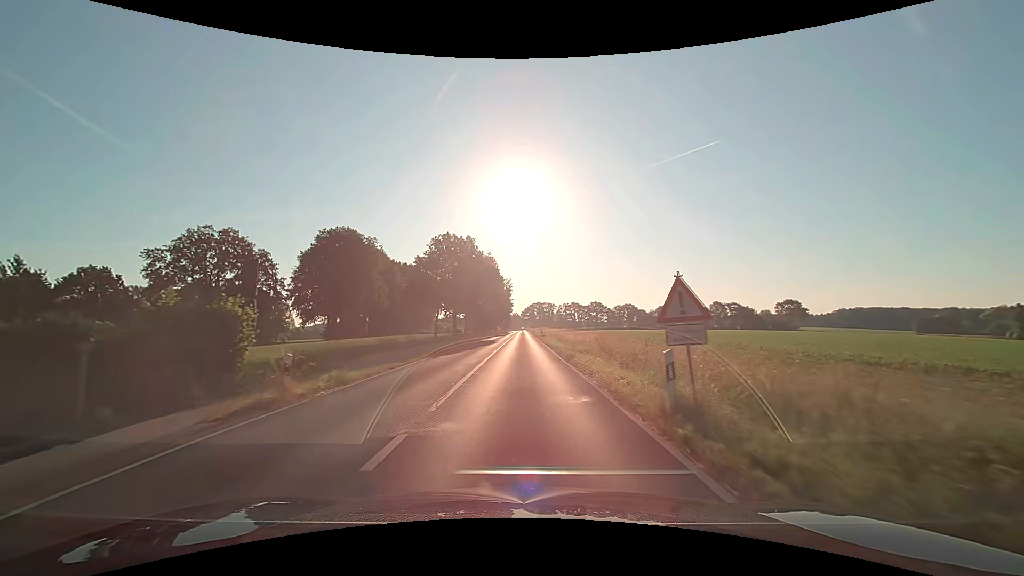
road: secondary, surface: asphalt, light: Day
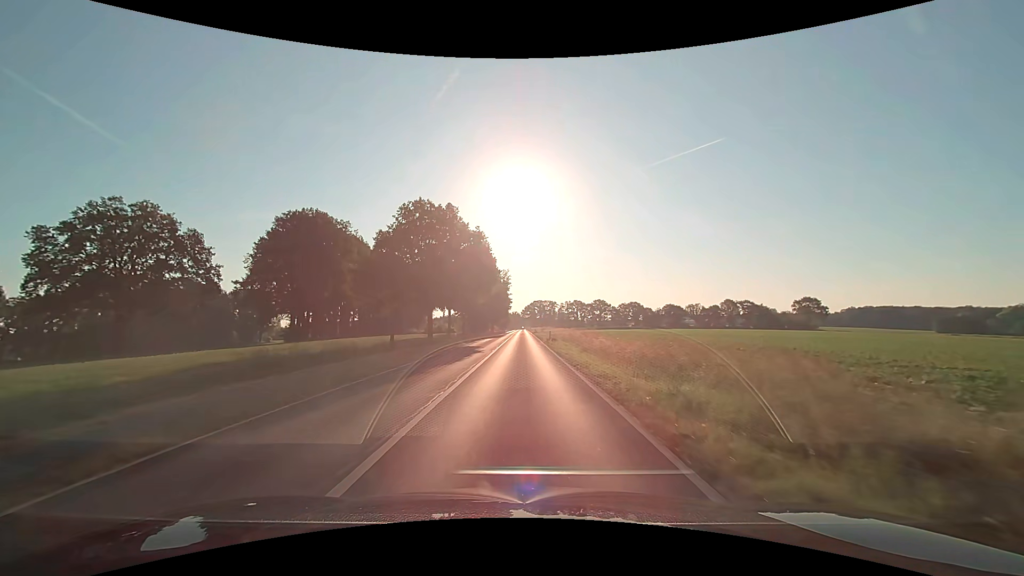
(0.0, +18.6) m; 0°
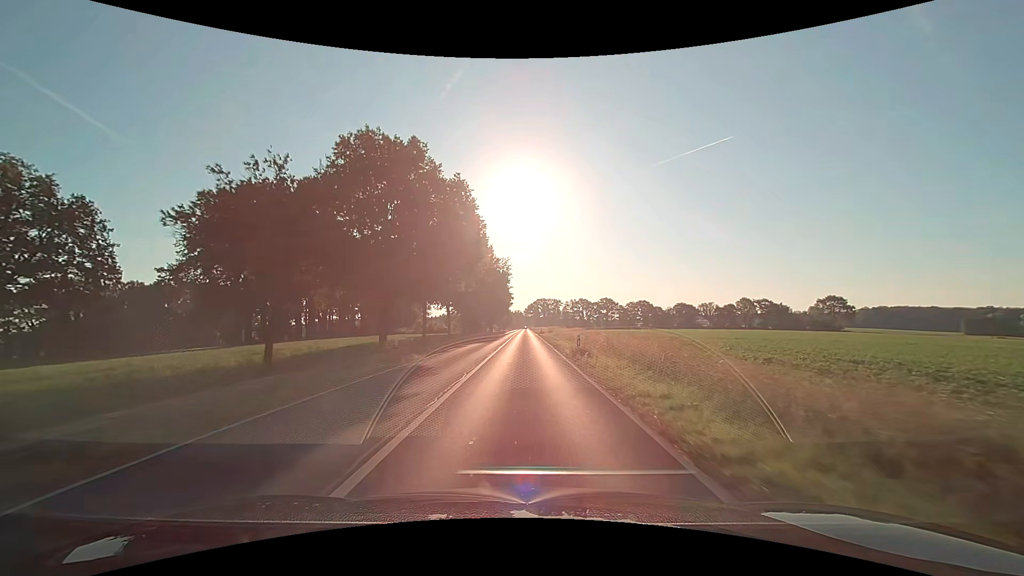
(0.0, +18.7) m; 0°
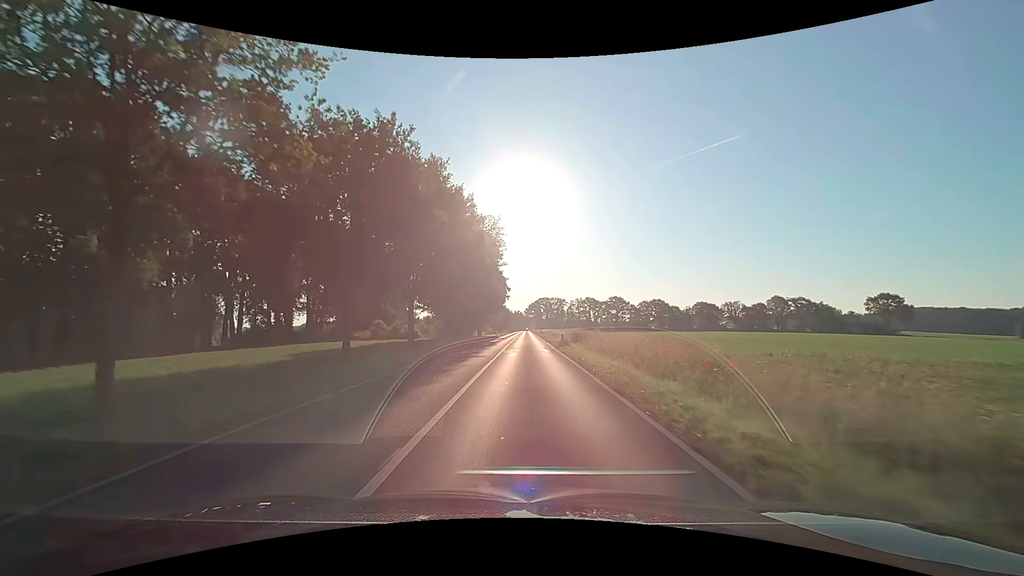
(0.0, +37.3) m; 0°
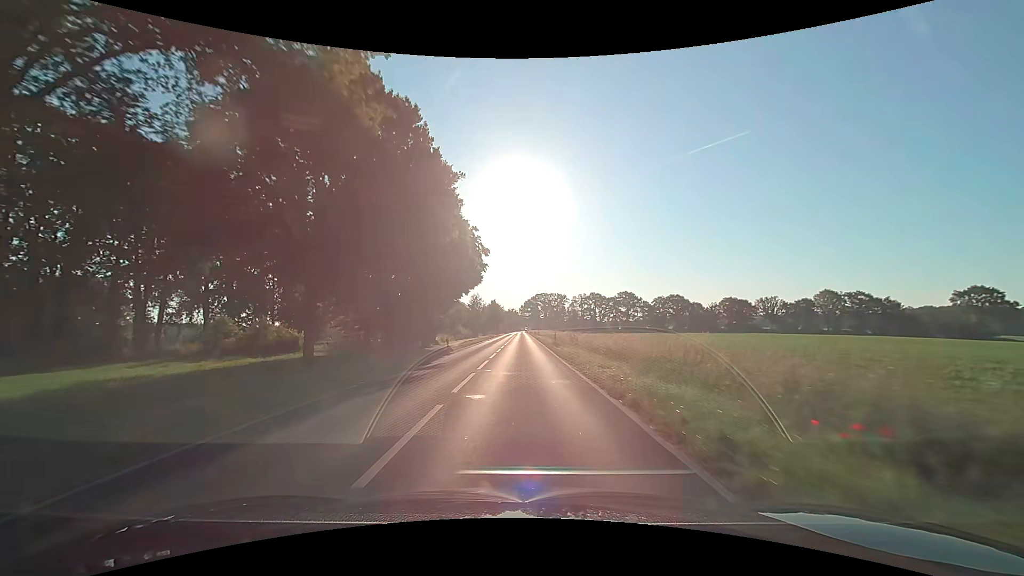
(+0.3, +48.9) m; 0°
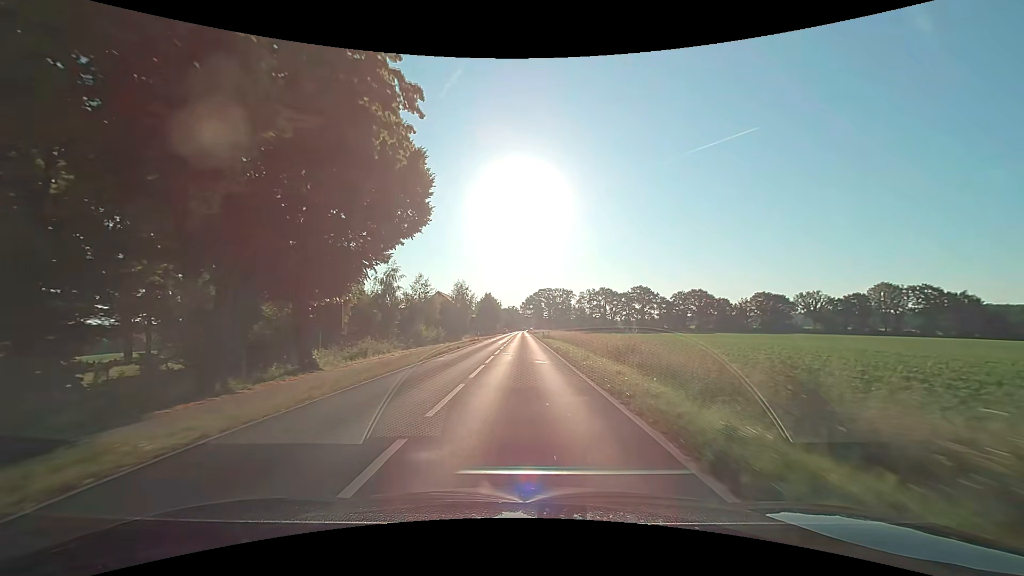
(-0.1, +33.0) m; 0°
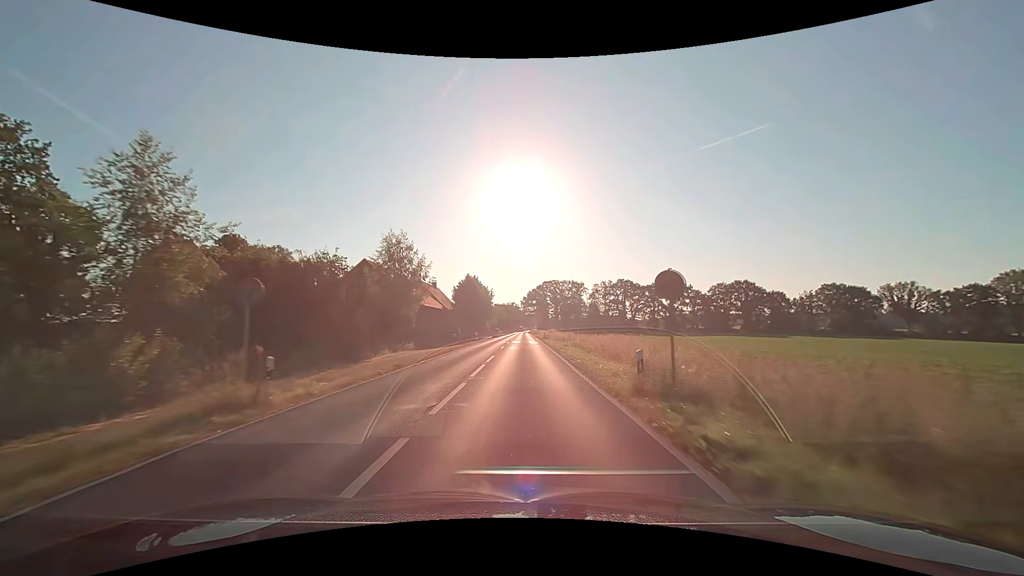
(0.0, +48.2) m; 0°
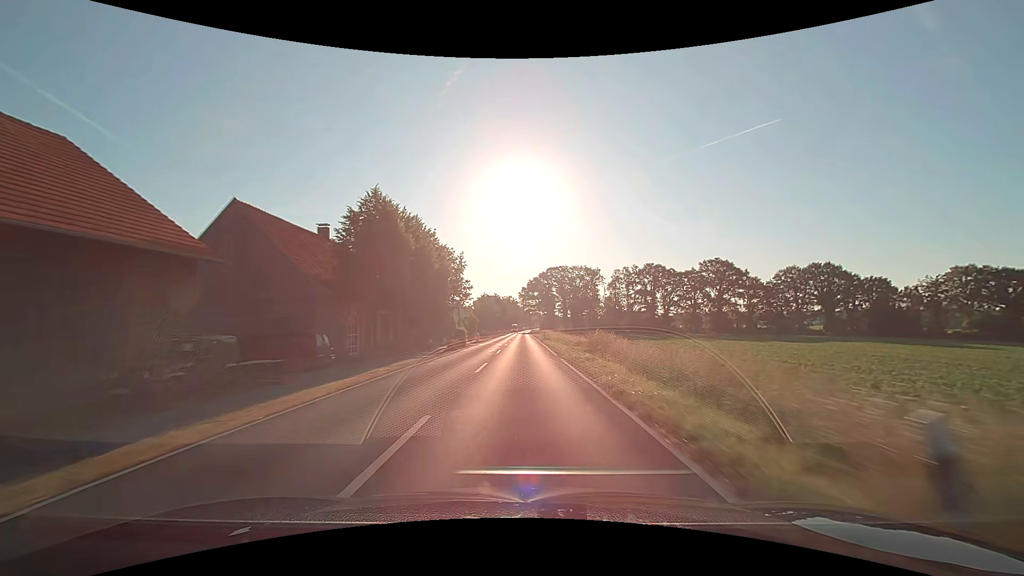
(0.0, +52.6) m; 0°
(0, +10) (0, +20) (0, +30) (0, +40) (0, +50) (0, +60) (0, +70) (0, +80) (0, +90) (0, +100) m
